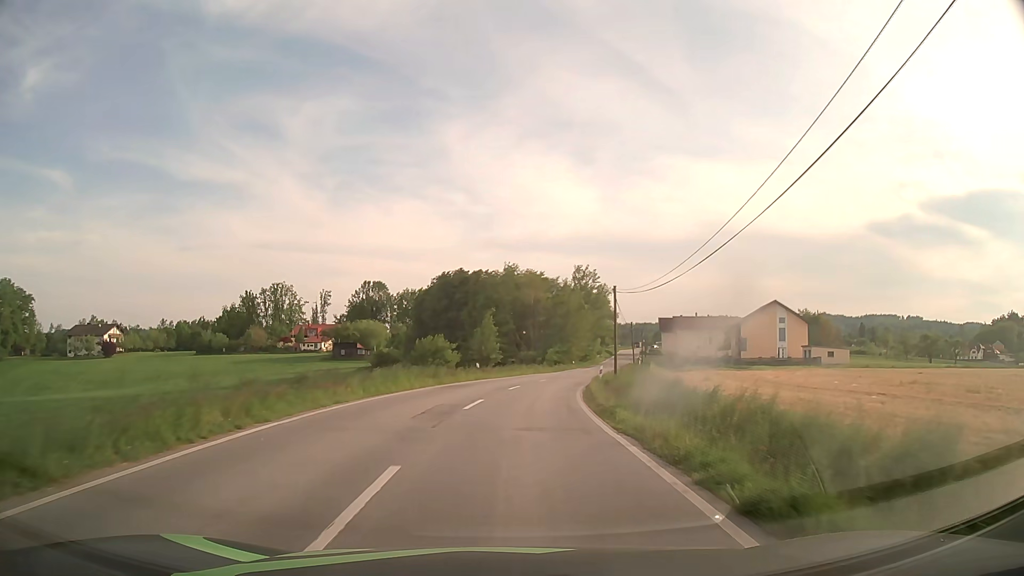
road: tertiary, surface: asphalt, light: Day
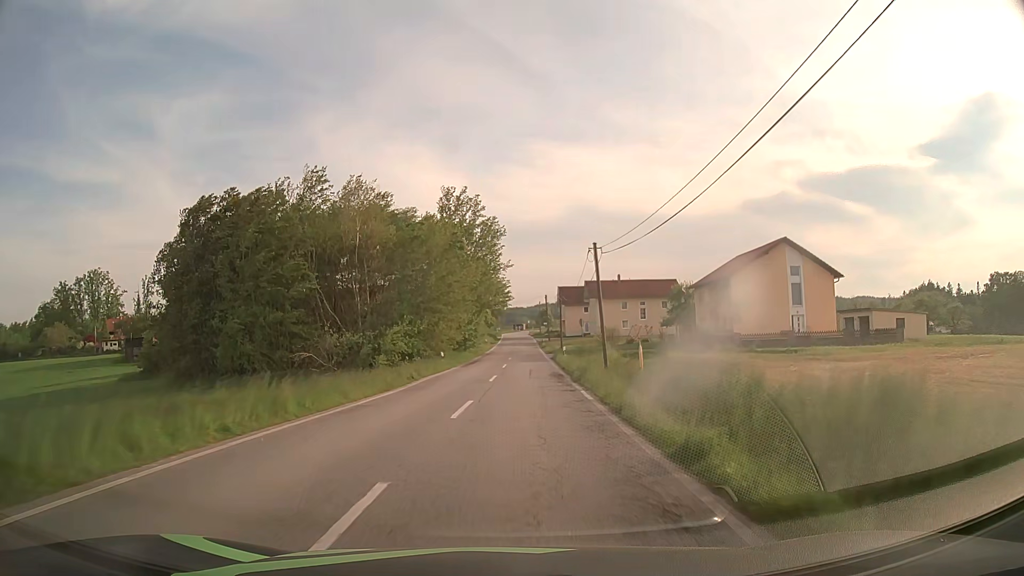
(+4.5, +46.4) m; +11°
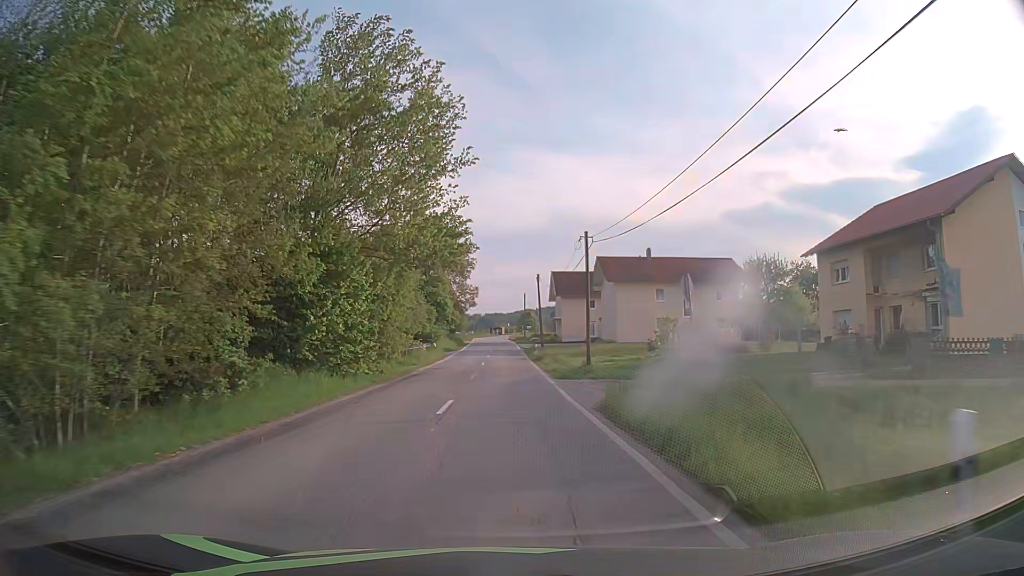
(+1.3, +36.9) m; +2°
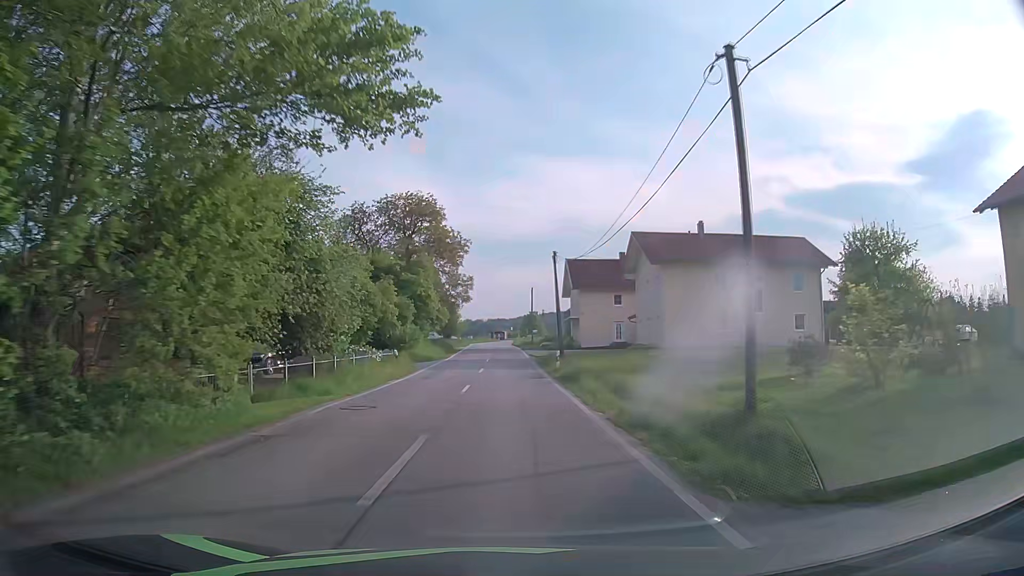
(0.0, +18.3) m; 0°
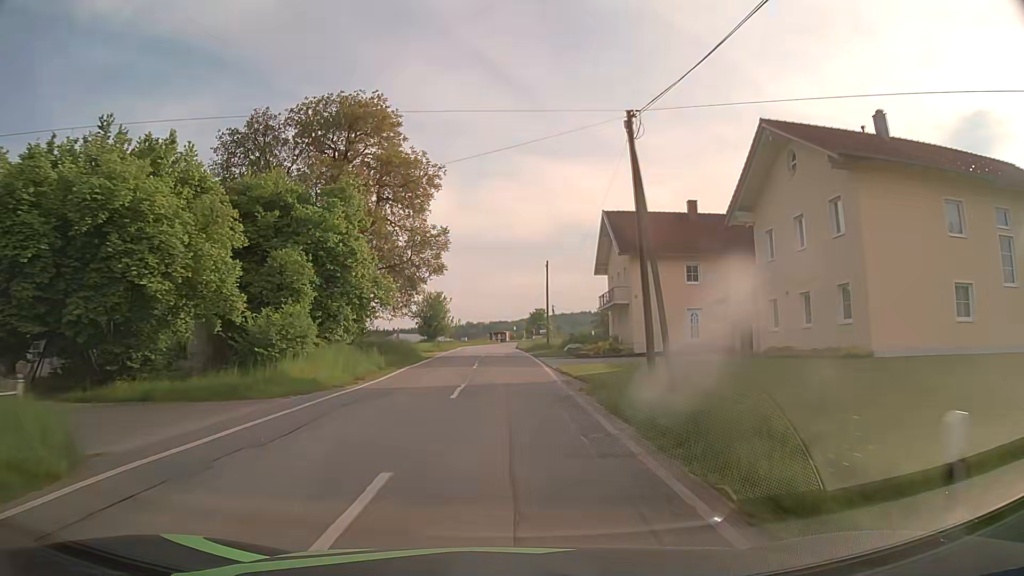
(-0.1, +27.2) m; 0°
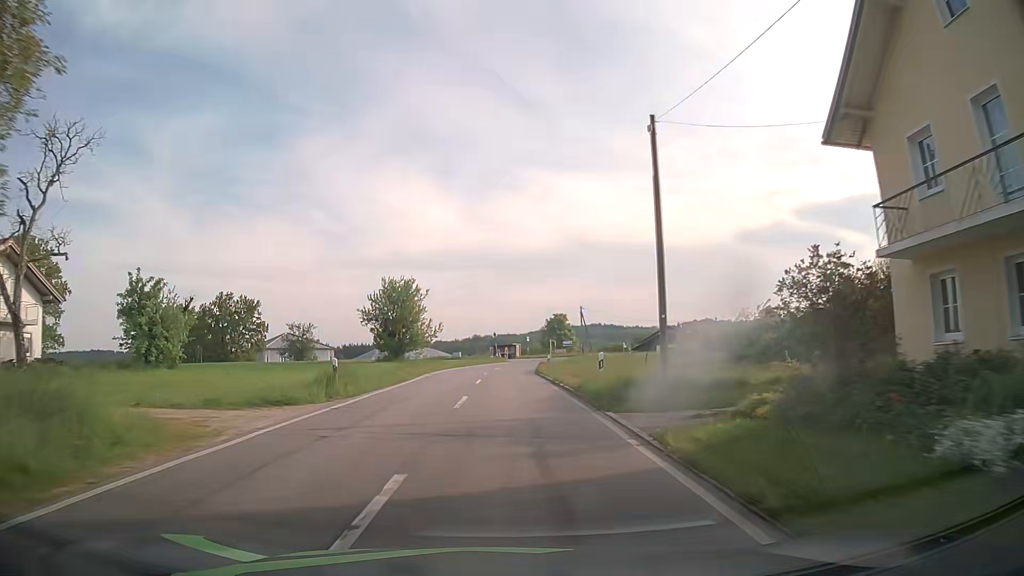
(-0.2, +35.9) m; 0°
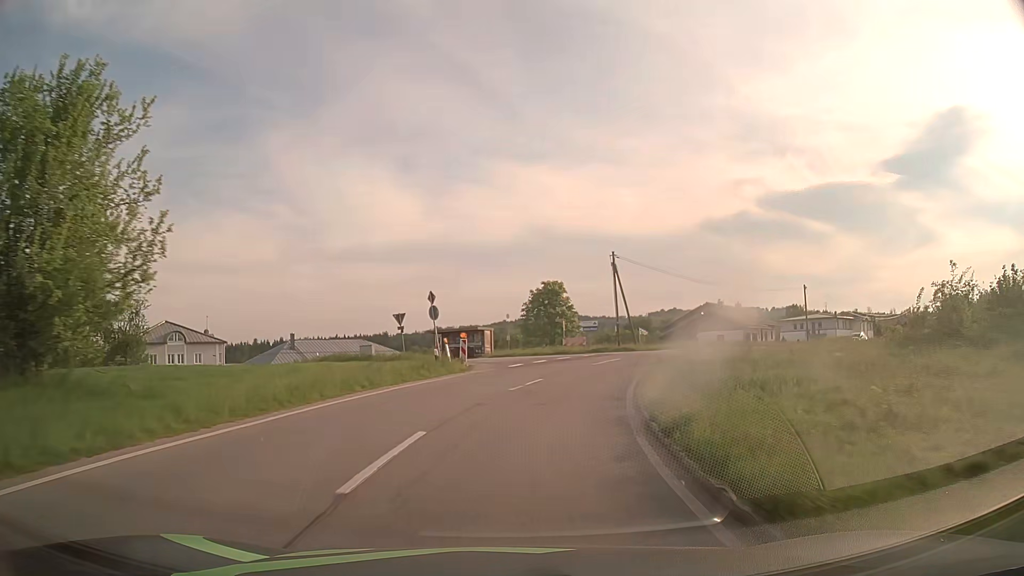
(-0.1, +45.2) m; +3°
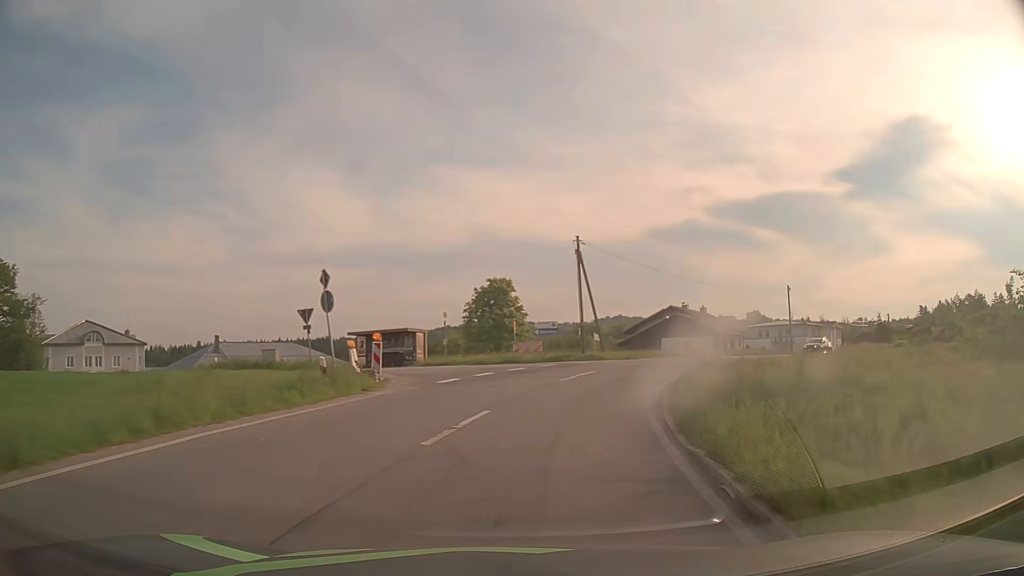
(+0.3, +9.1) m; +5°
